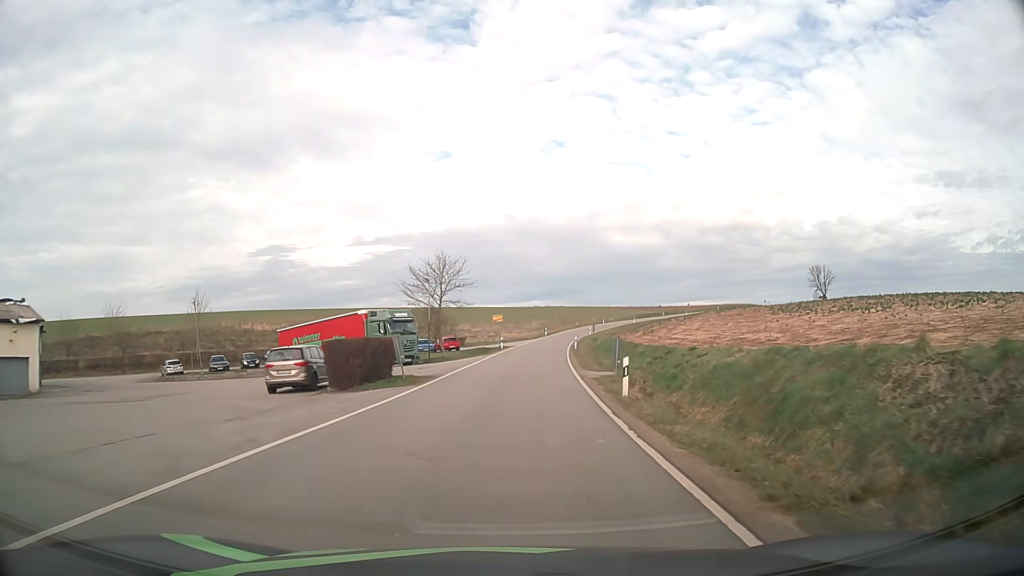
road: tertiary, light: Day
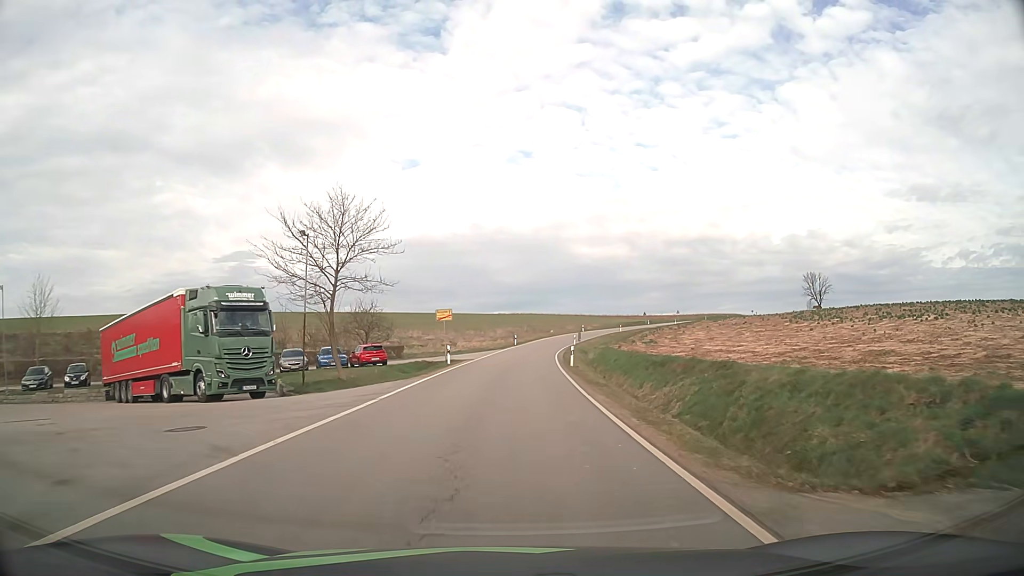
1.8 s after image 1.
(+0.6, +23.3) m; +3°
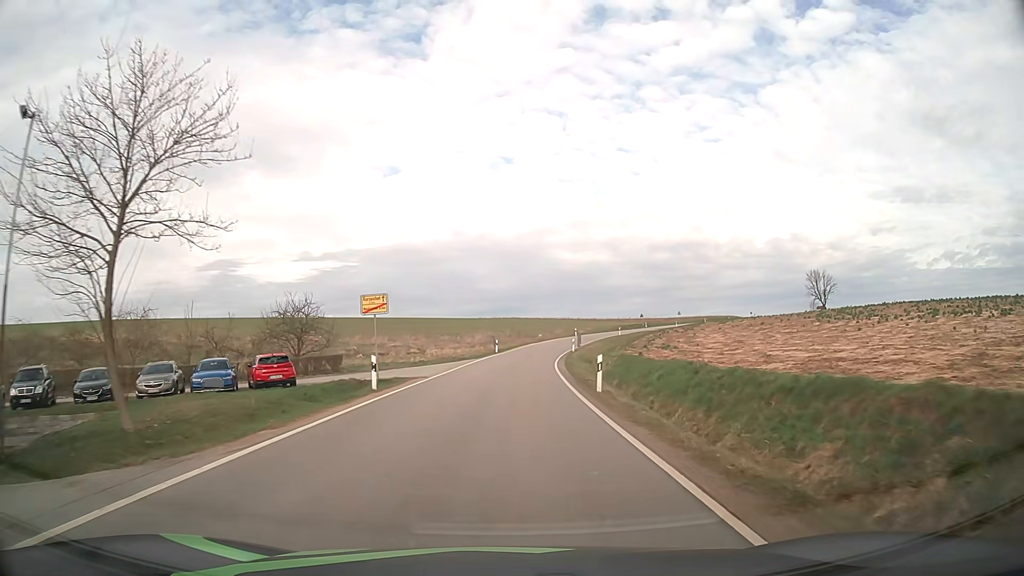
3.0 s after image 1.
(+0.2, +15.9) m; +1°
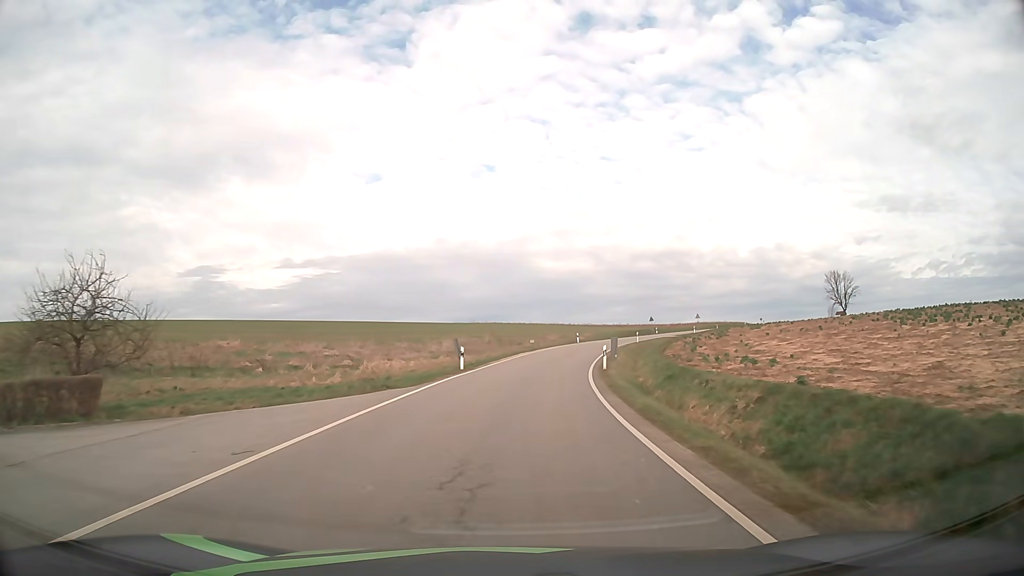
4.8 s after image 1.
(+0.2, +25.0) m; +2°
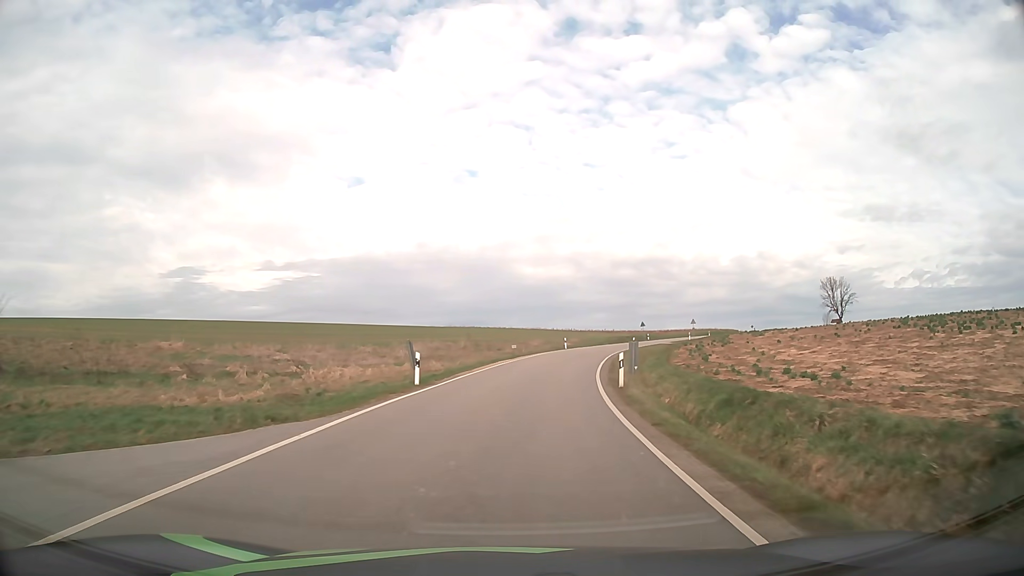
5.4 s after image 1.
(+0.1, +8.8) m; +2°
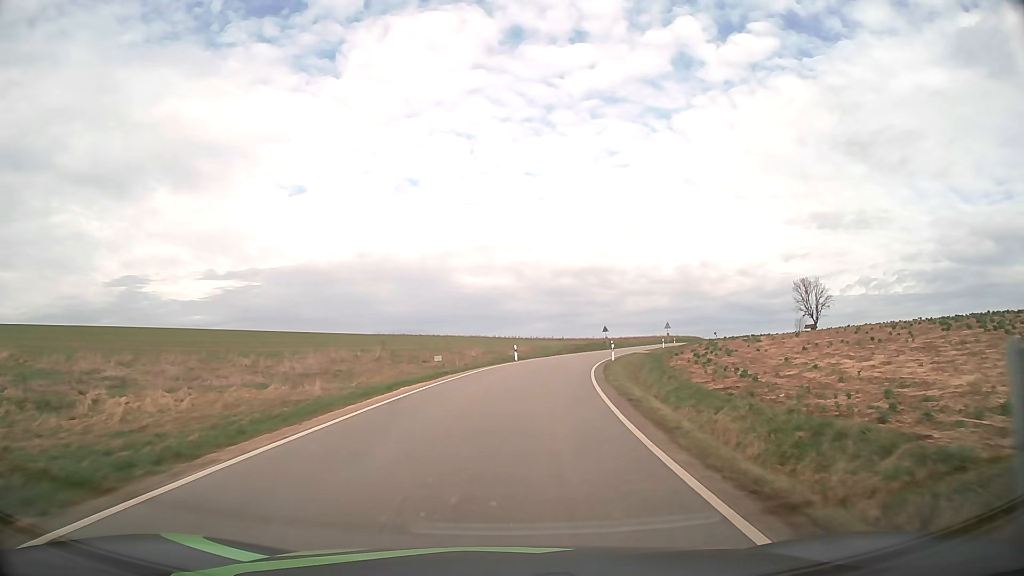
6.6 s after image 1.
(+0.8, +18.2) m; +5°
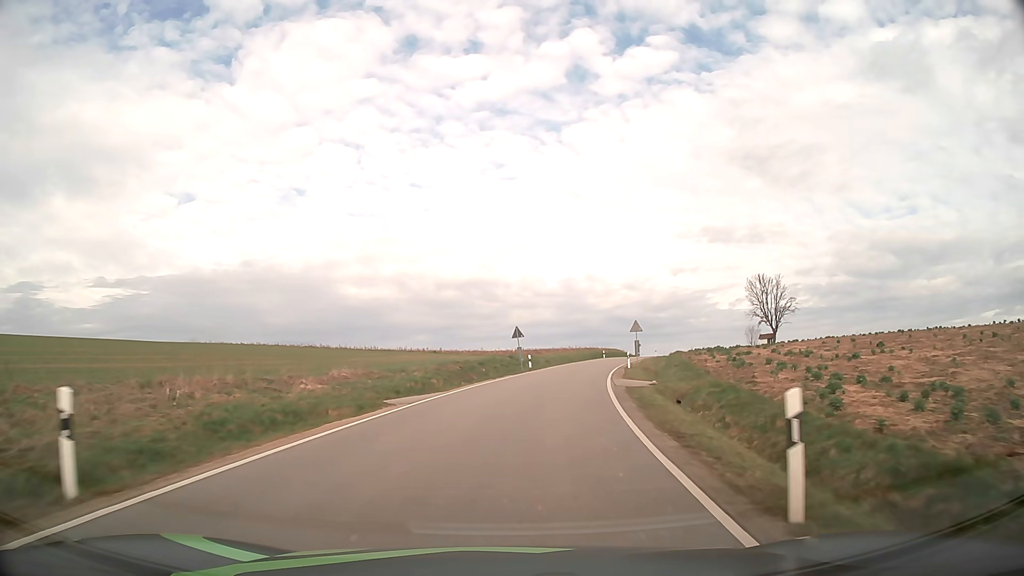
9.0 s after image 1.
(+3.4, +38.5) m; +10°
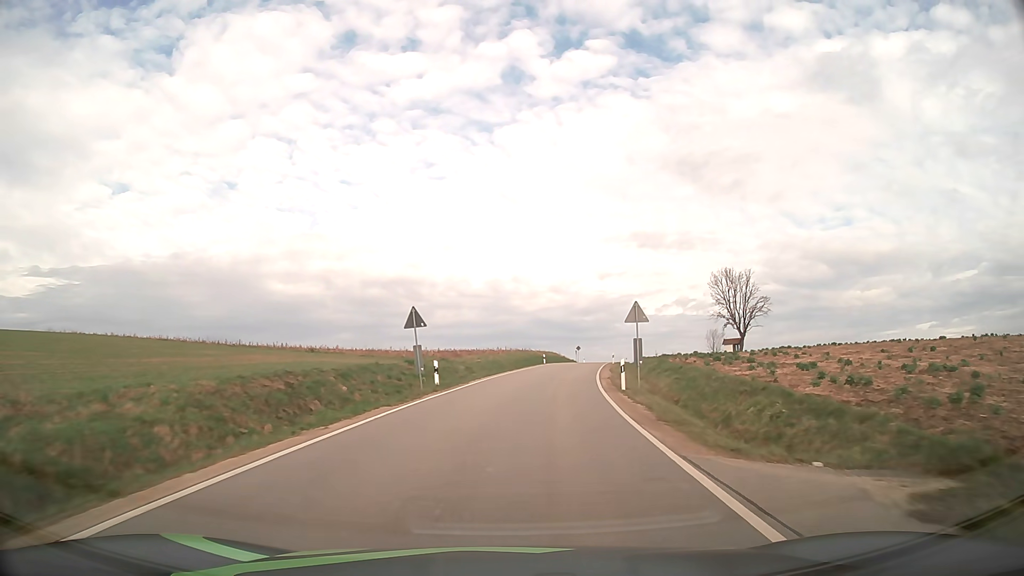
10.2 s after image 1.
(+1.1, +20.3) m; +6°
(0, +10) (+1, +20) (+2, +30) (+4, +40) (+5, +50) (+7, +60) (+9, +69) (+11, +79) (+13, +89) (+15, +99) m
